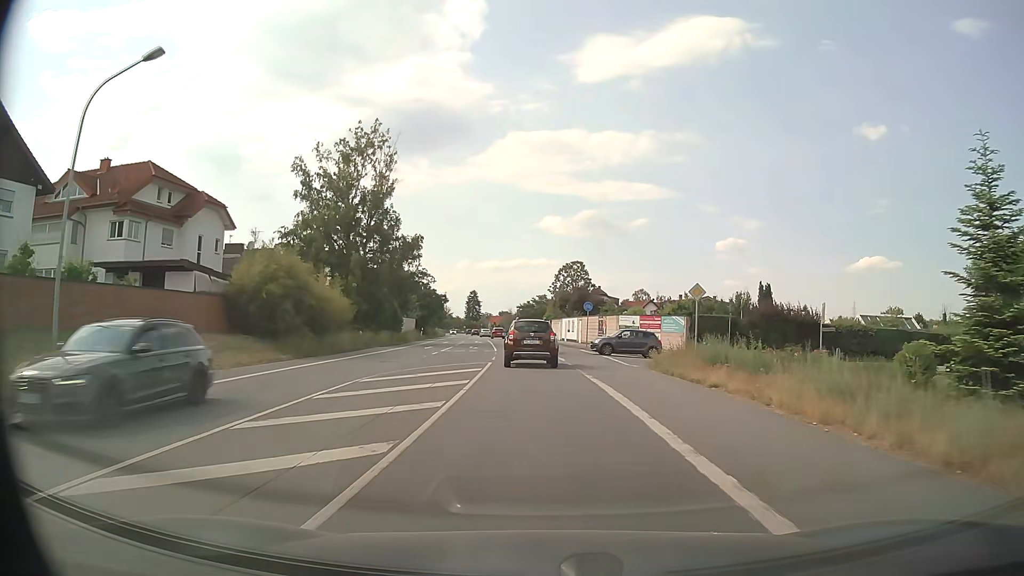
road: primary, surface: asphalt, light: Day
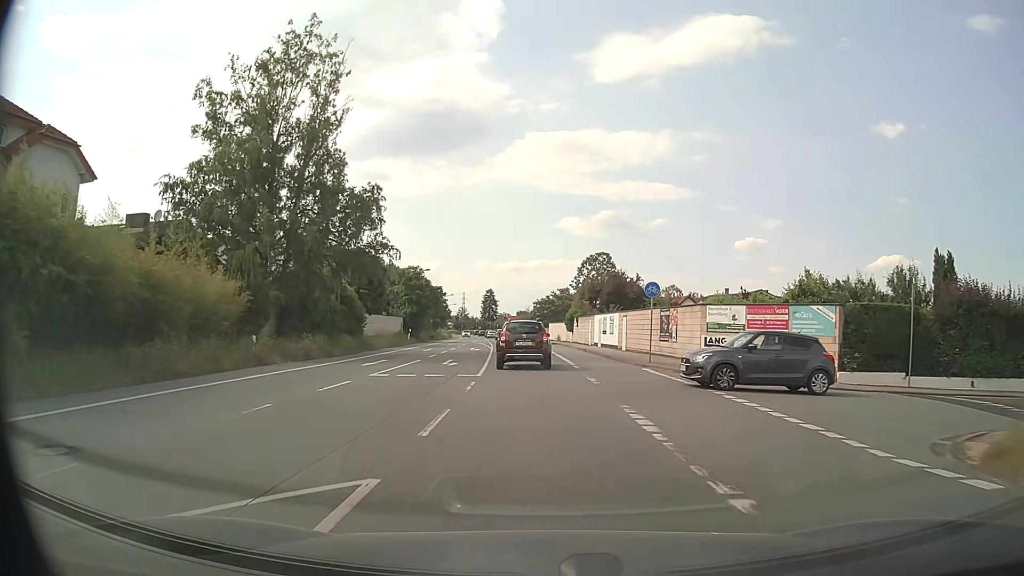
(-0.3, +20.1) m; -2°
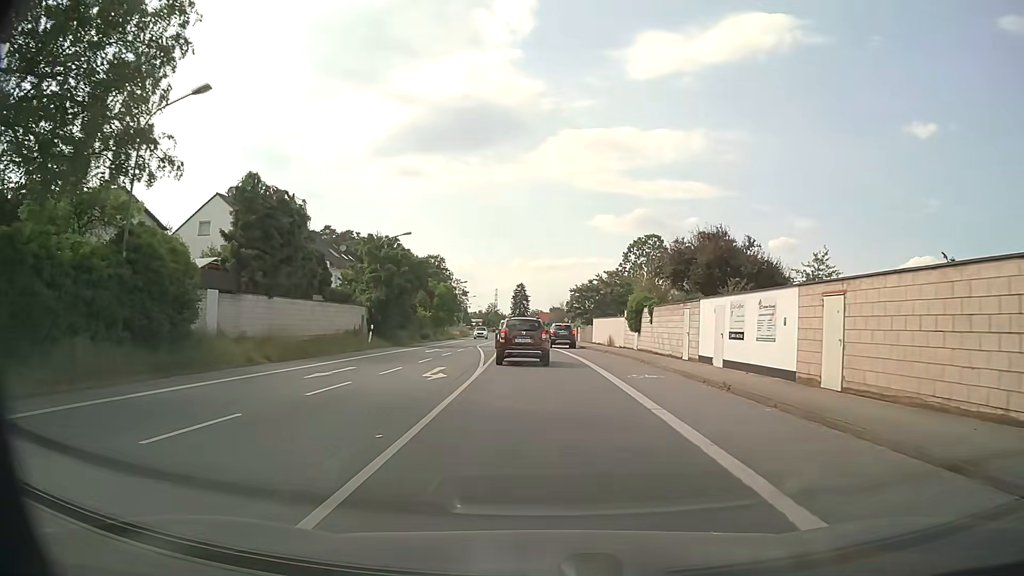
(-0.5, +26.4) m; -3°
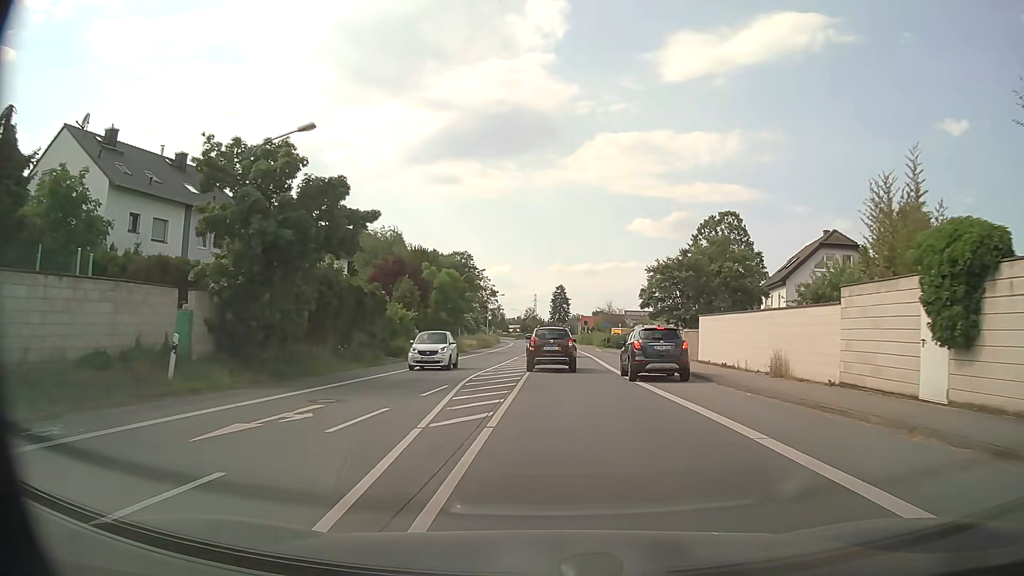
(-1.0, +27.7) m; -3°
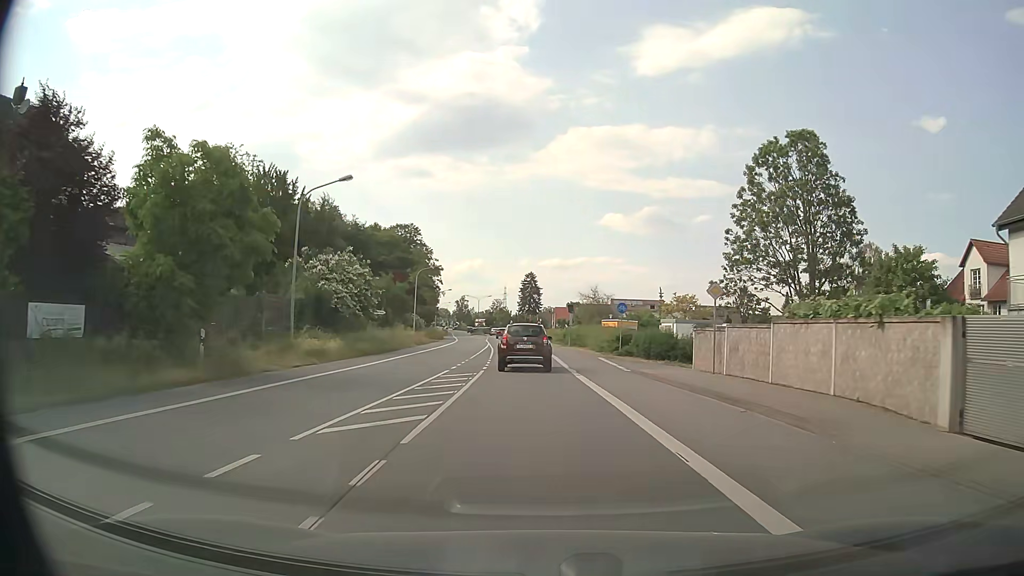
(+1.2, +38.1) m; +2°
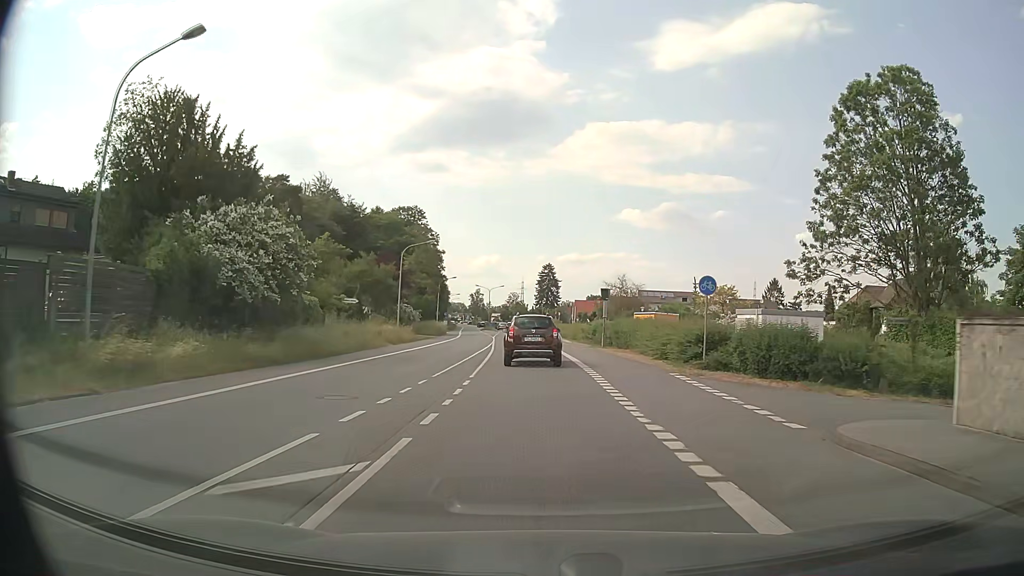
(-0.2, +15.3) m; -1°
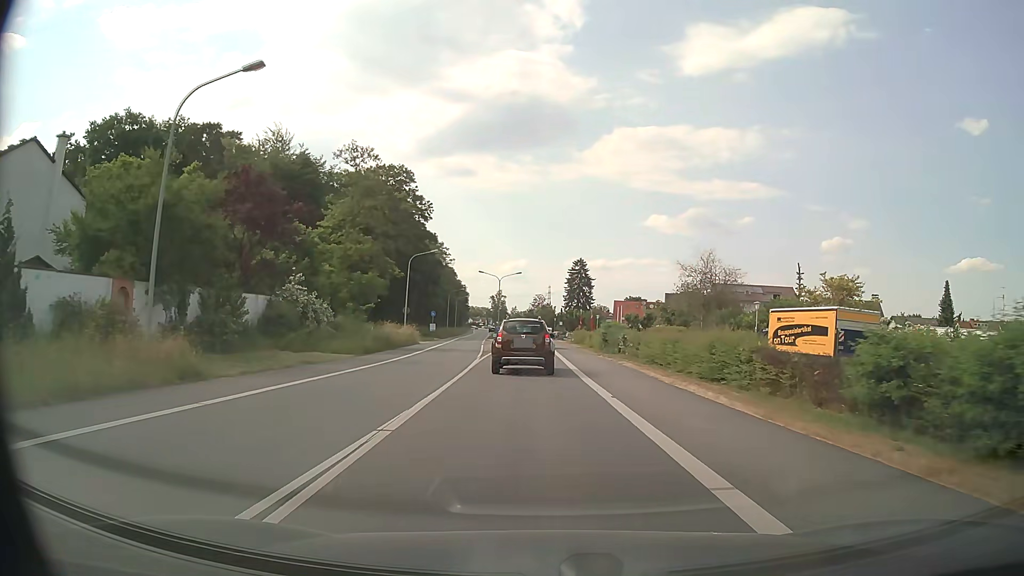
(-1.1, +37.8) m; -3°
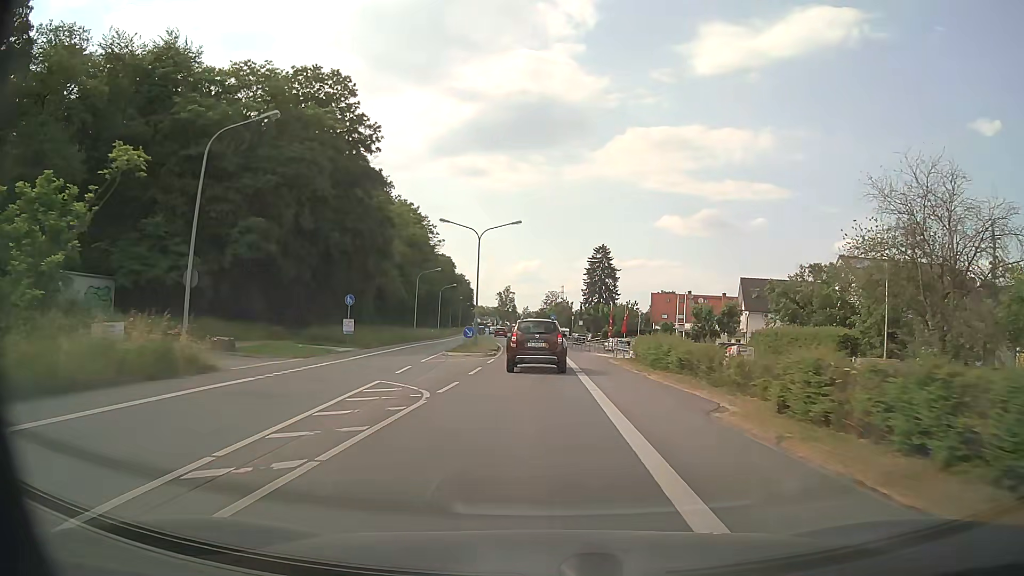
(-0.3, +37.1) m; -1°
